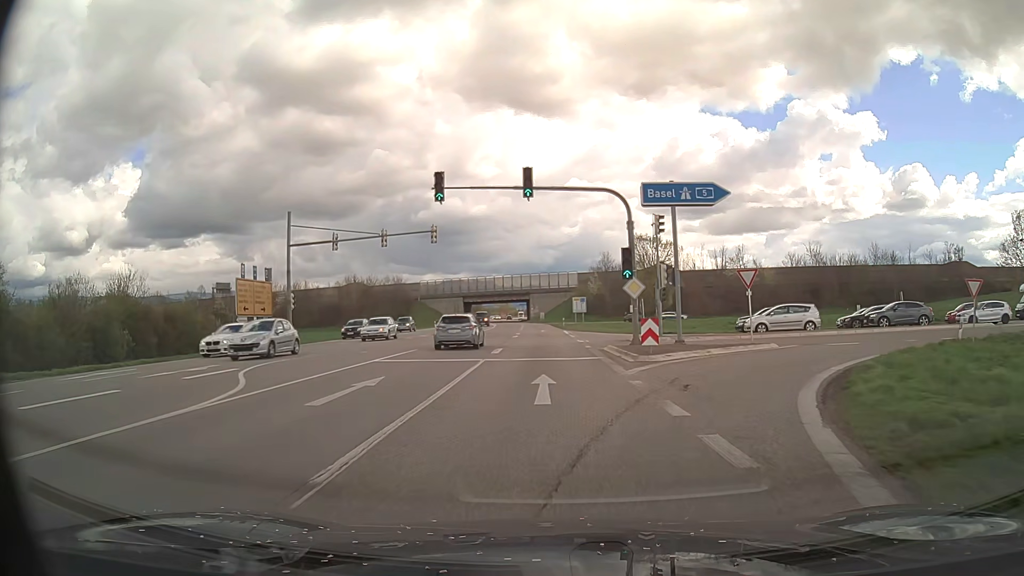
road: primary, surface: asphalt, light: Day
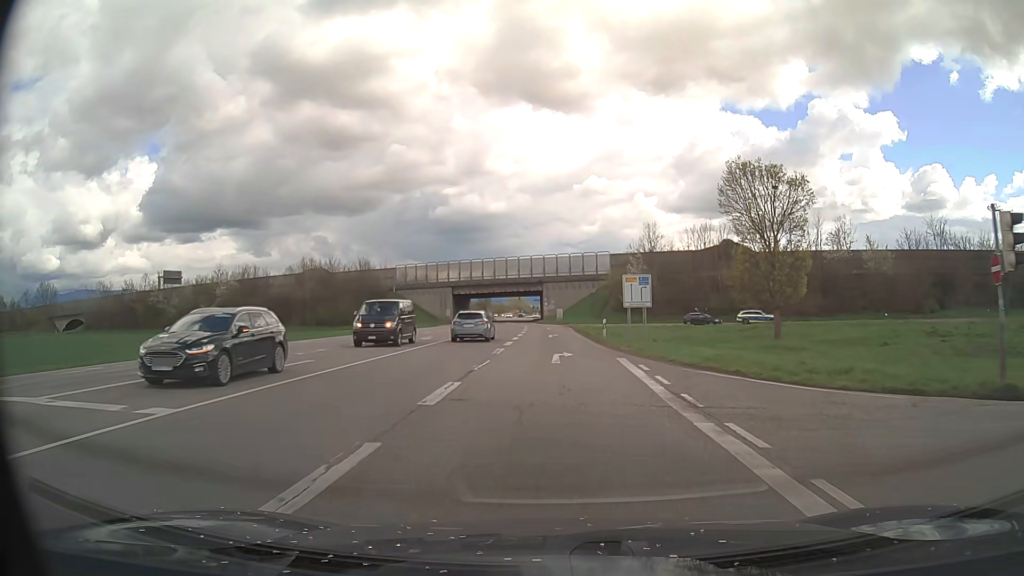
(-0.3, +38.8) m; -1°
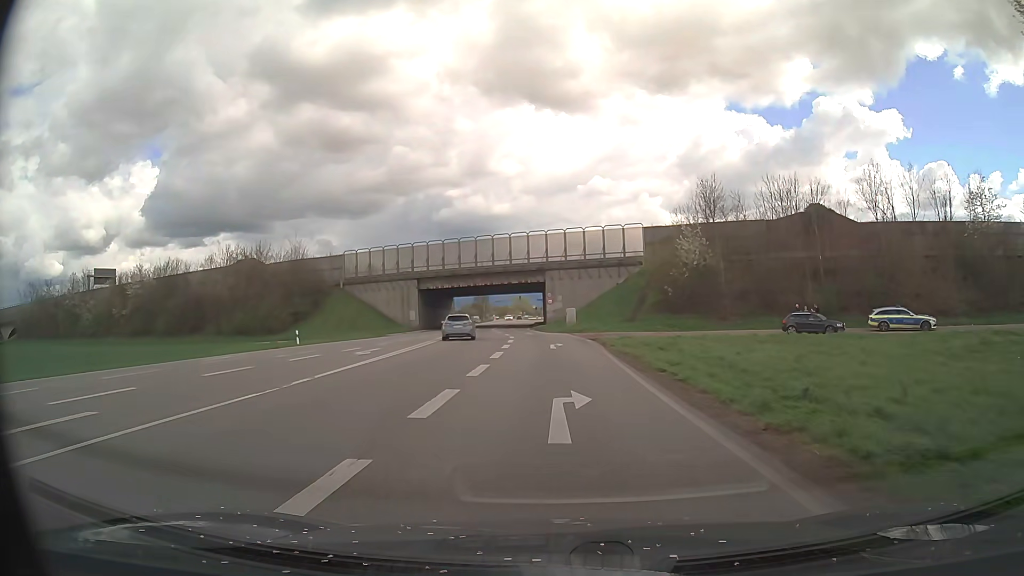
(-0.2, +30.8) m; -1°
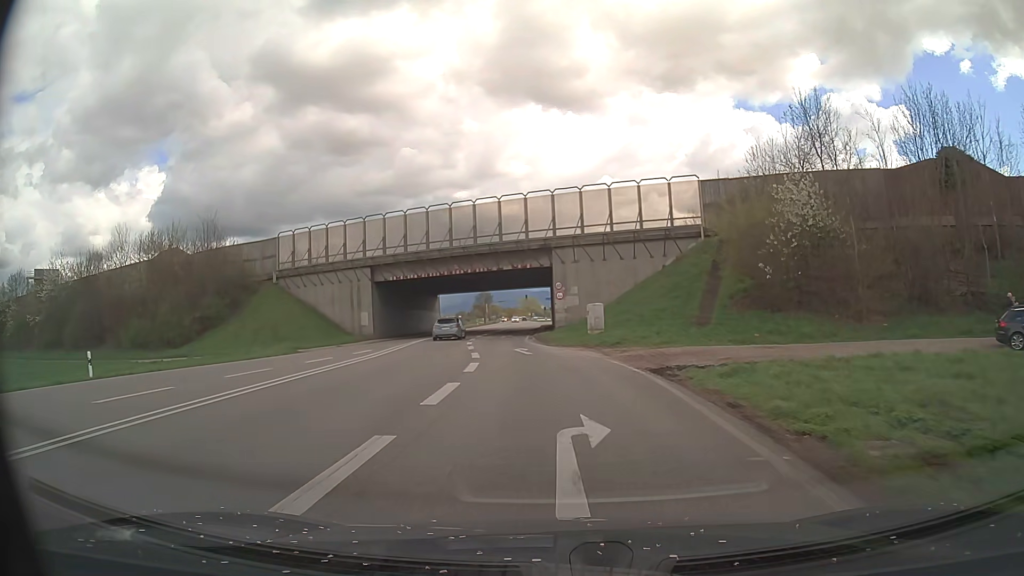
(-0.1, +22.8) m; -1°
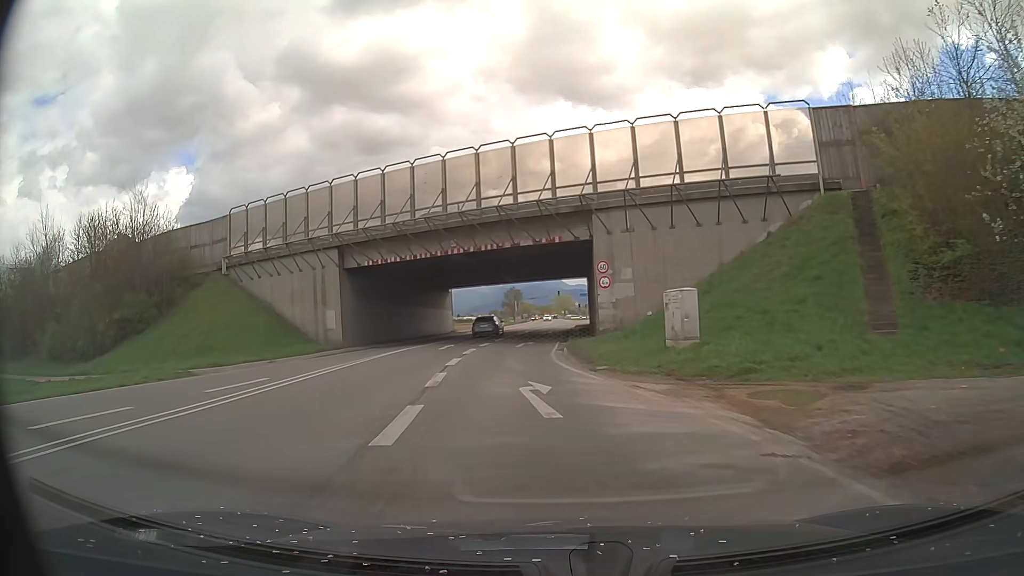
(-0.4, +15.3) m; -3°
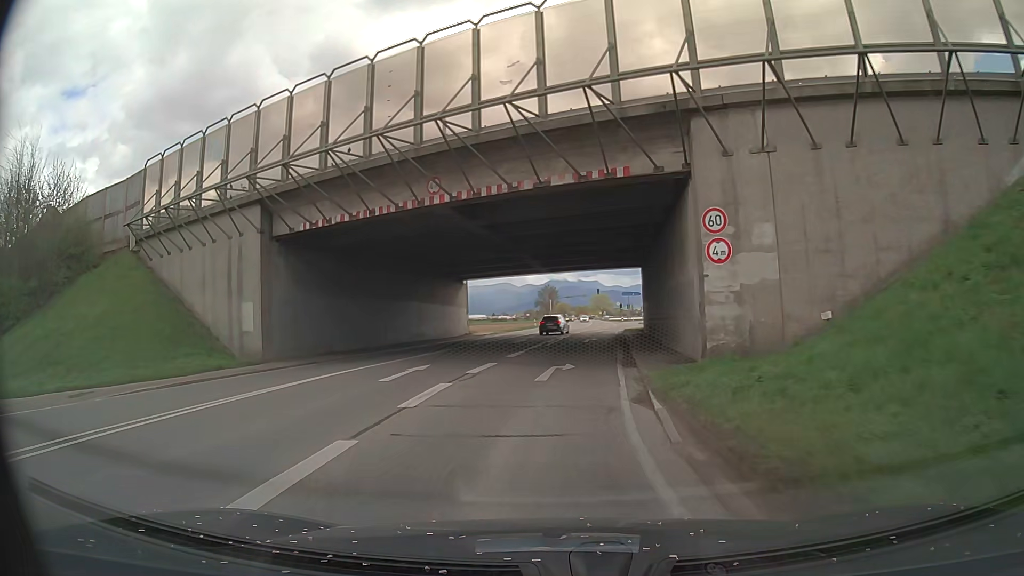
(-0.5, +15.1) m; -3°
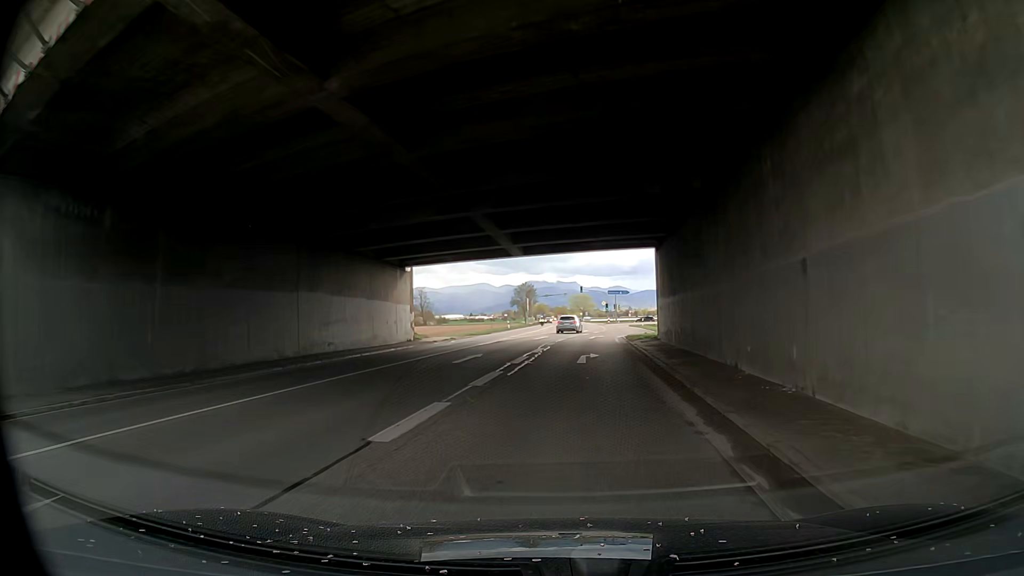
(+0.1, +14.9) m; +1°
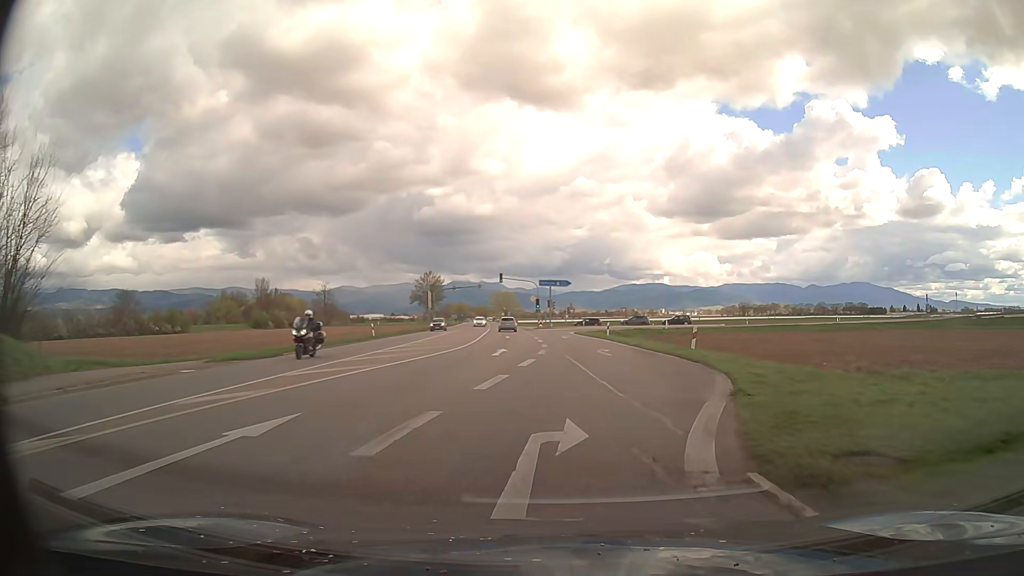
(+1.7, +36.5) m; +4°
(+1, +10) (+2, +20) (+3, +30) (+3, +40) (+3, +50) (+3, +60) (+5, +70) (+10, +78) (+18, +84) (+28, +86) m
